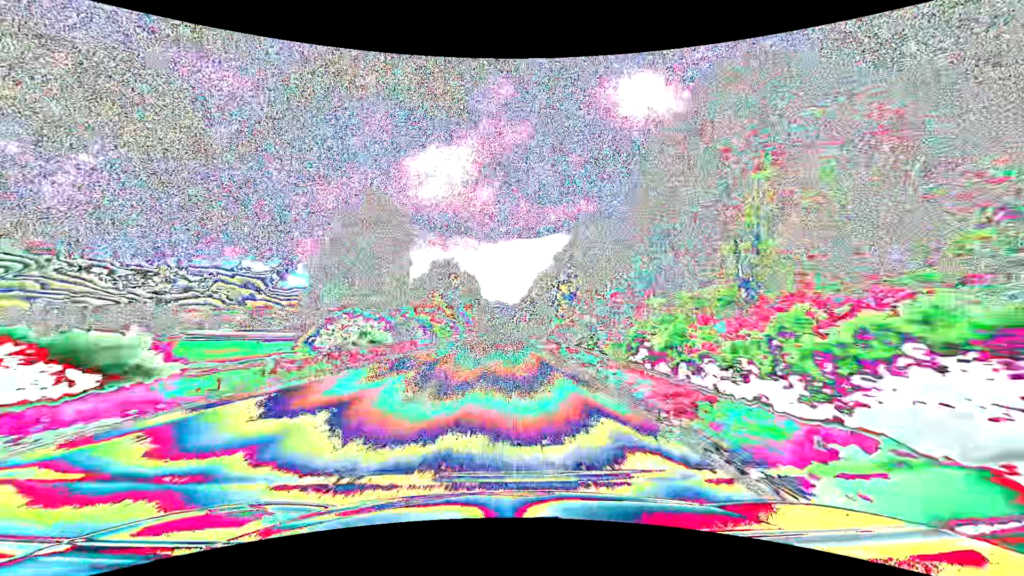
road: primary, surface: asphalt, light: Day
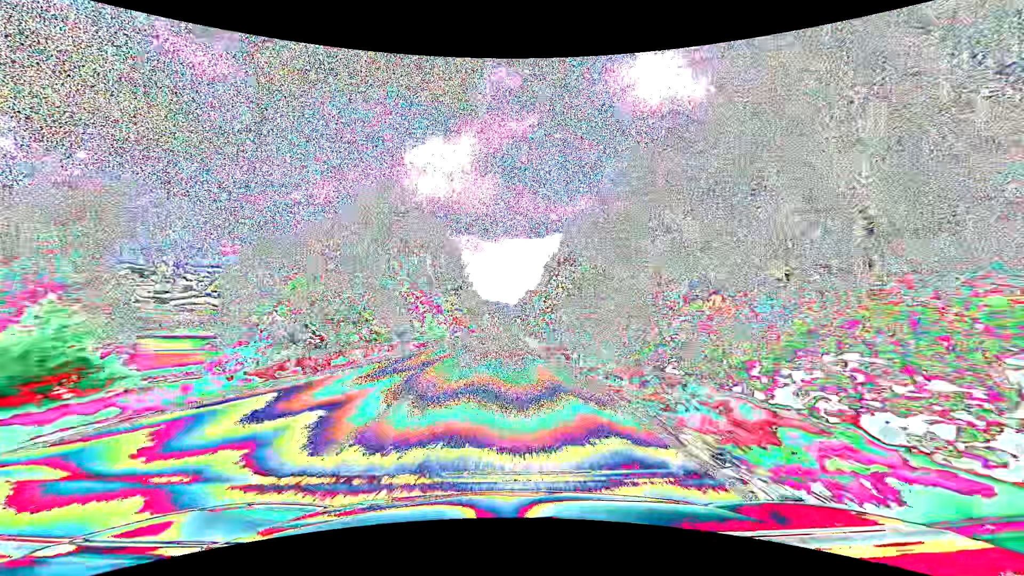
(0.0, +63.4) m; 0°
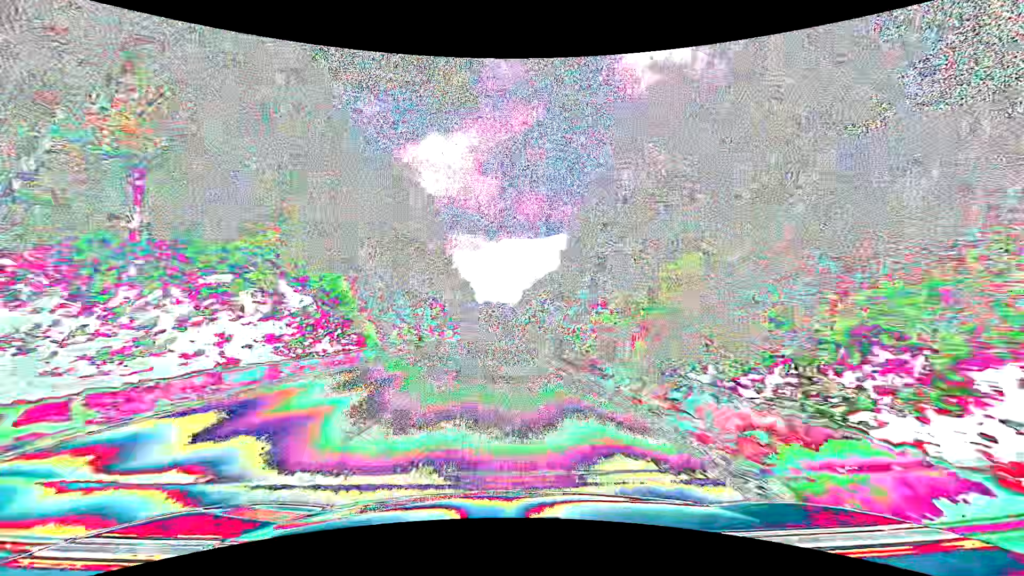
(-0.1, +47.6) m; 0°
